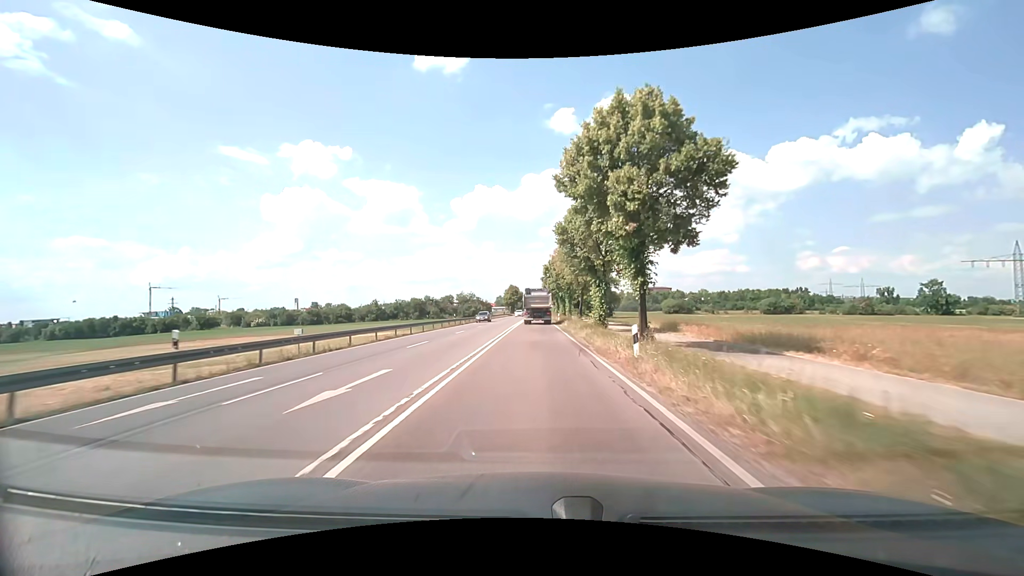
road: secondary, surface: asphalt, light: Day
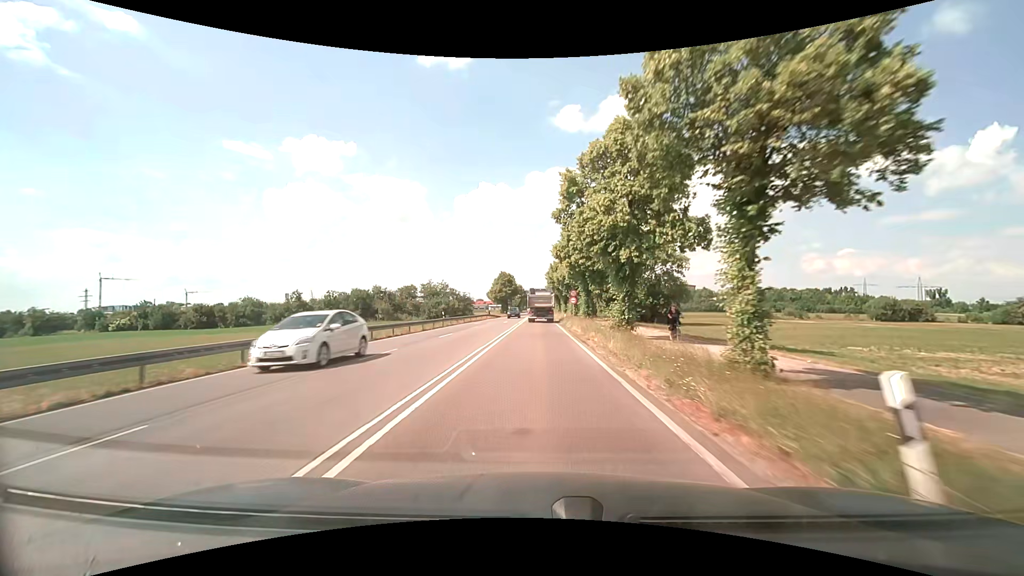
(-0.1, +53.3) m; 0°
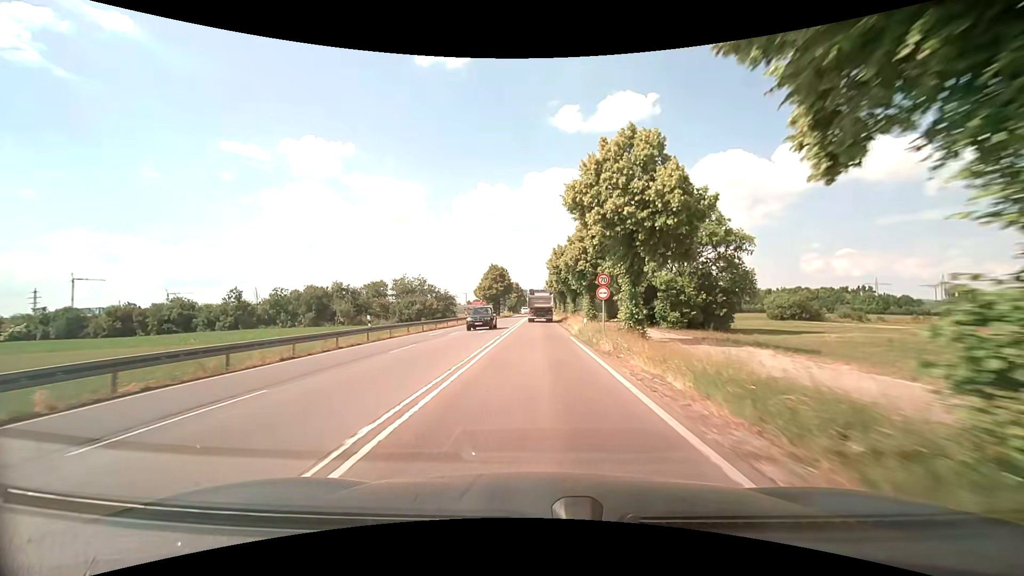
(0.0, +20.9) m; 0°
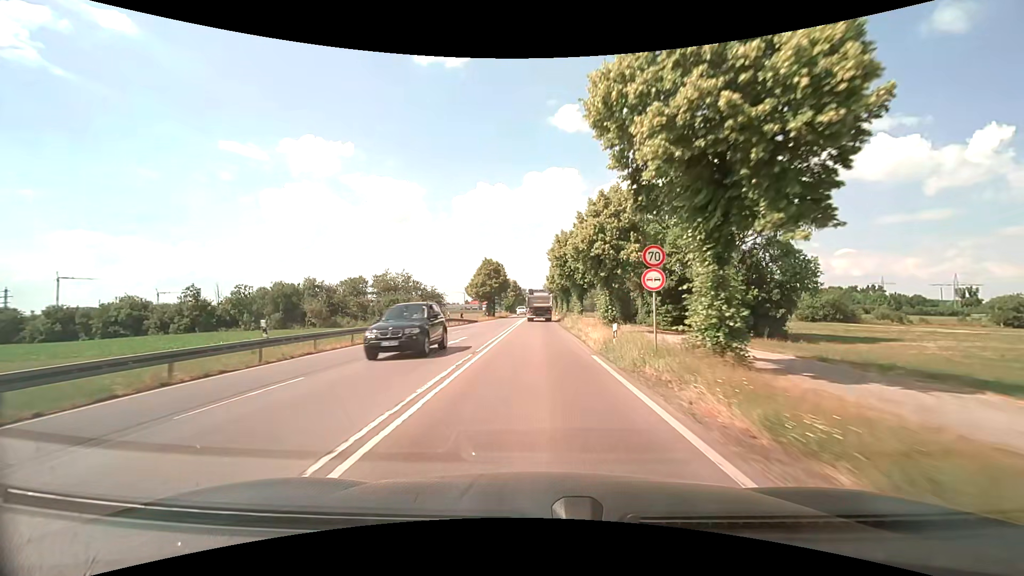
(0.0, +10.4) m; 0°
(0, +10) (0, +20) (0, +30) (0, +40) (0, +50) (0, +60) (0, +70) (0, +80) (0, +90) (0, +100) m
